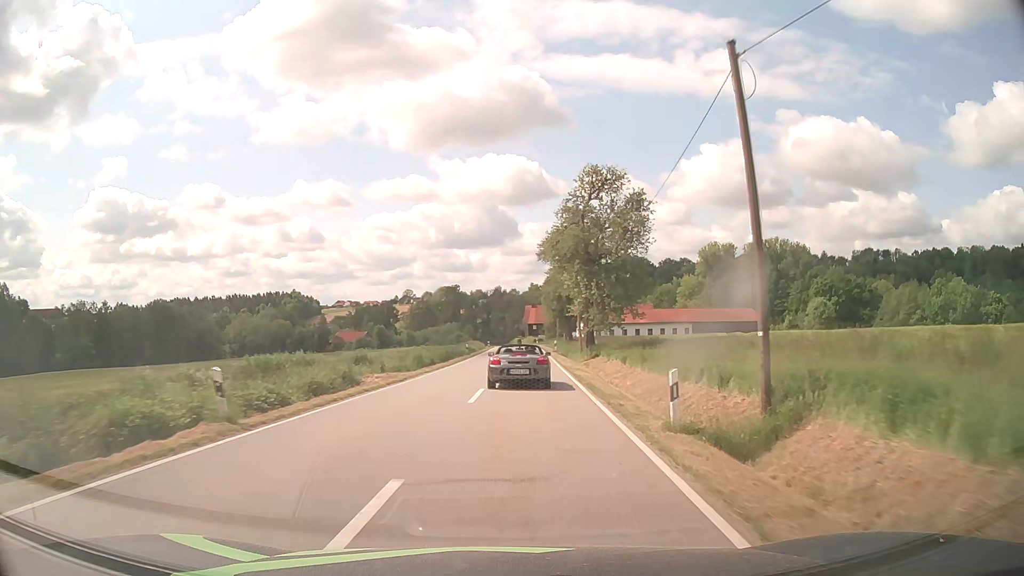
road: tertiary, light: Day
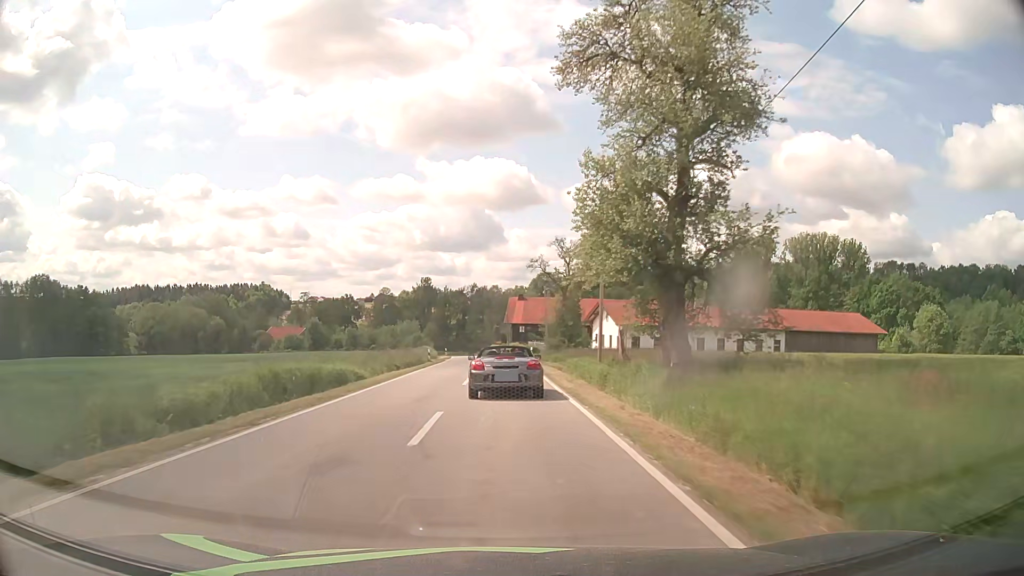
(+1.5, +53.9) m; +1°
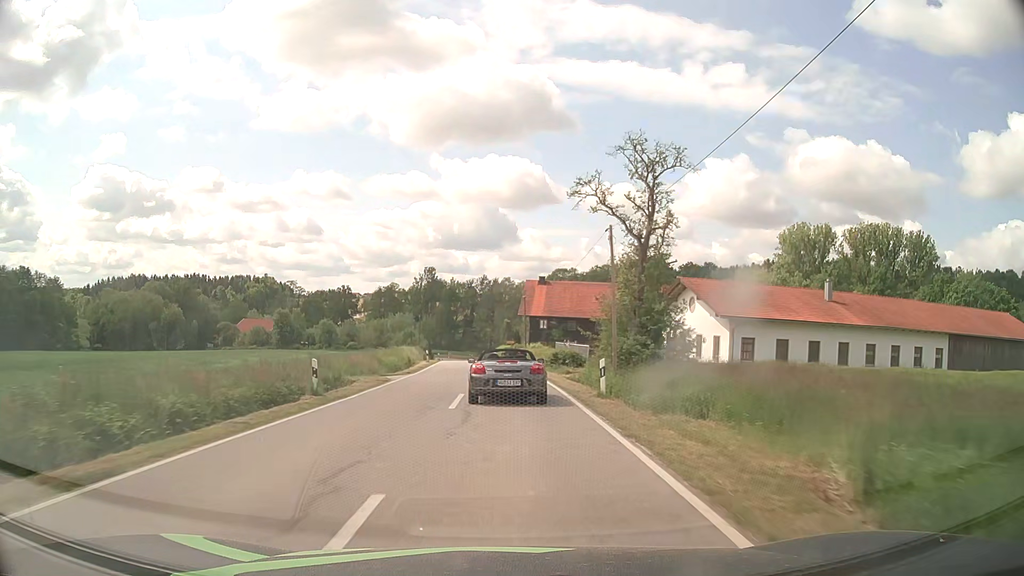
(-0.3, +30.8) m; -1°
(0, +10) (0, +20) (0, +30) (-1, +40) (-1, +50) (-2, +60) (-3, +70) (-3, +80) (-4, +90) (-5, +100) m
